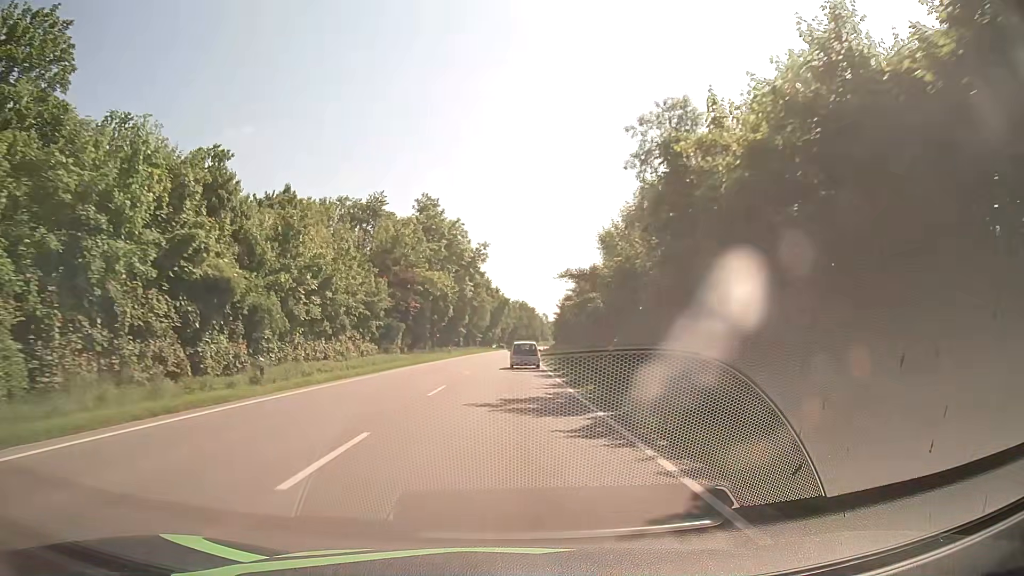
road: primary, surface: asphalt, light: Day
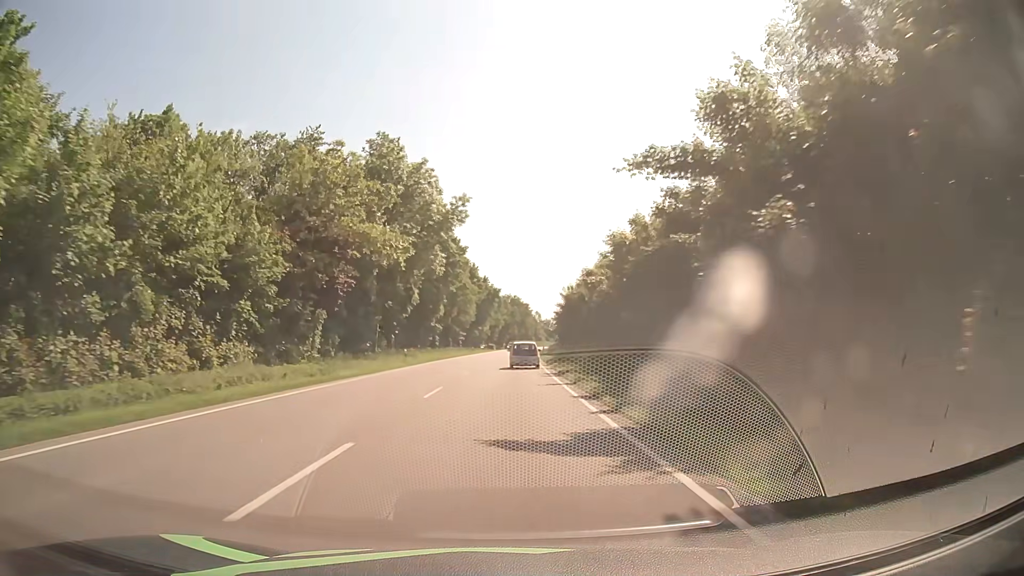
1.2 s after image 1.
(+0.2, +24.7) m; +1°
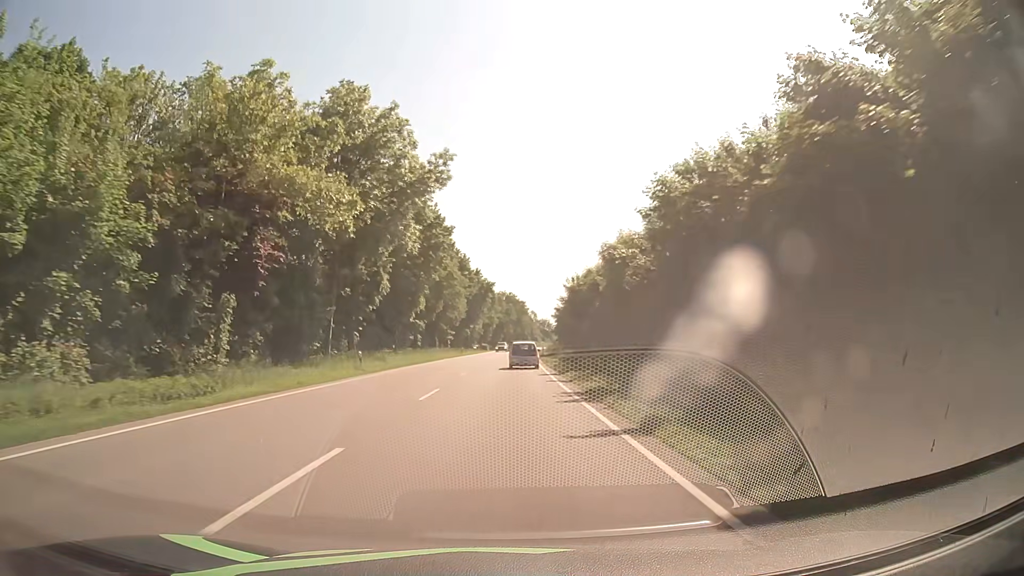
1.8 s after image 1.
(0.0, +12.3) m; 0°
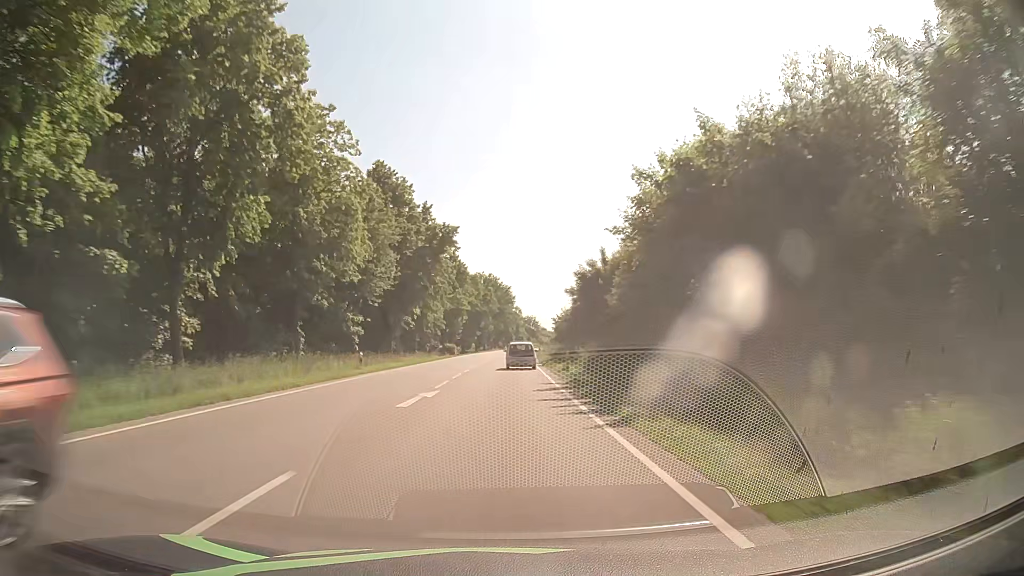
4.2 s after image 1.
(+0.6, +49.1) m; +2°
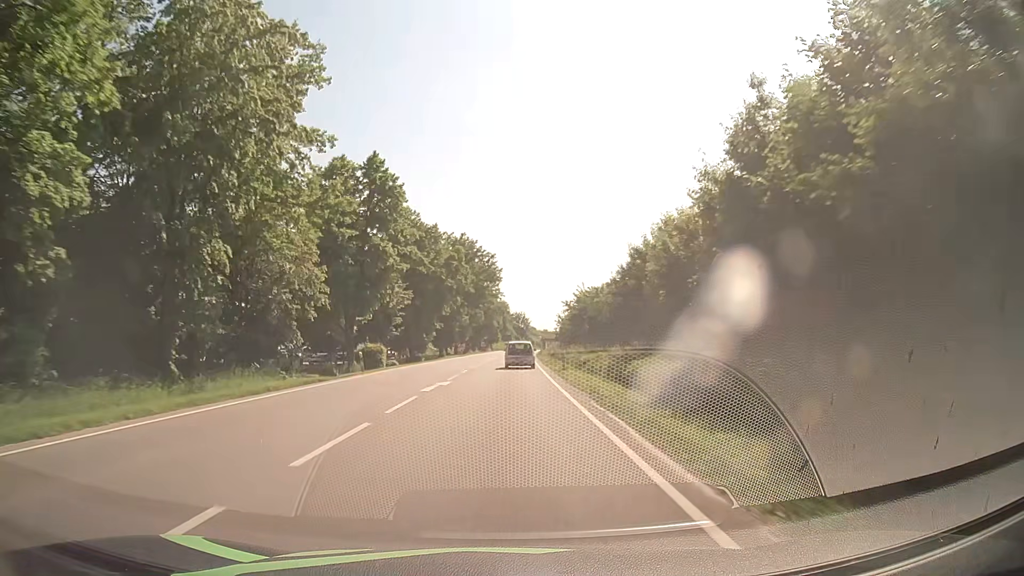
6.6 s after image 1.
(+0.5, +48.8) m; +1°
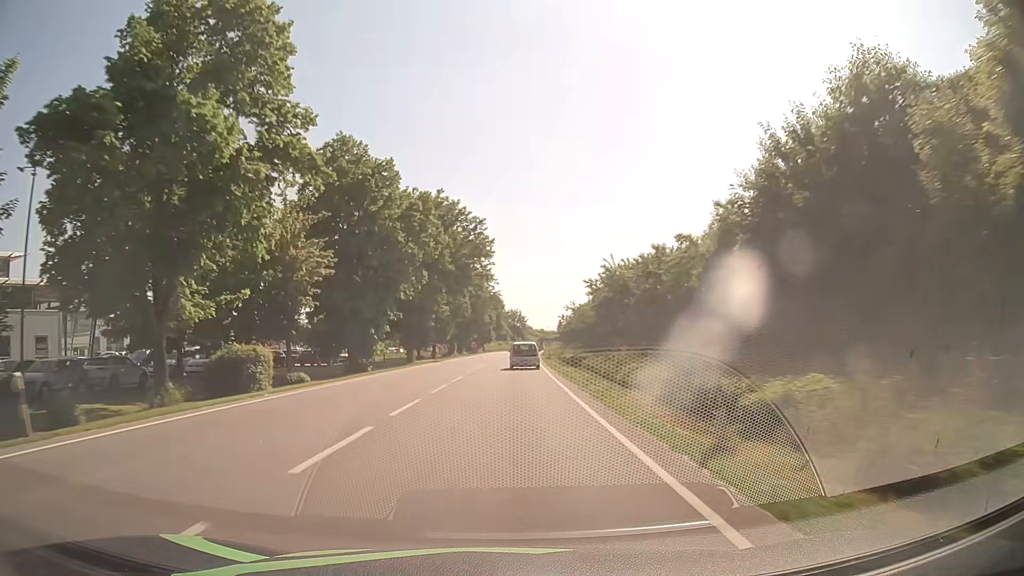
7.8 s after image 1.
(0.0, +24.3) m; 0°
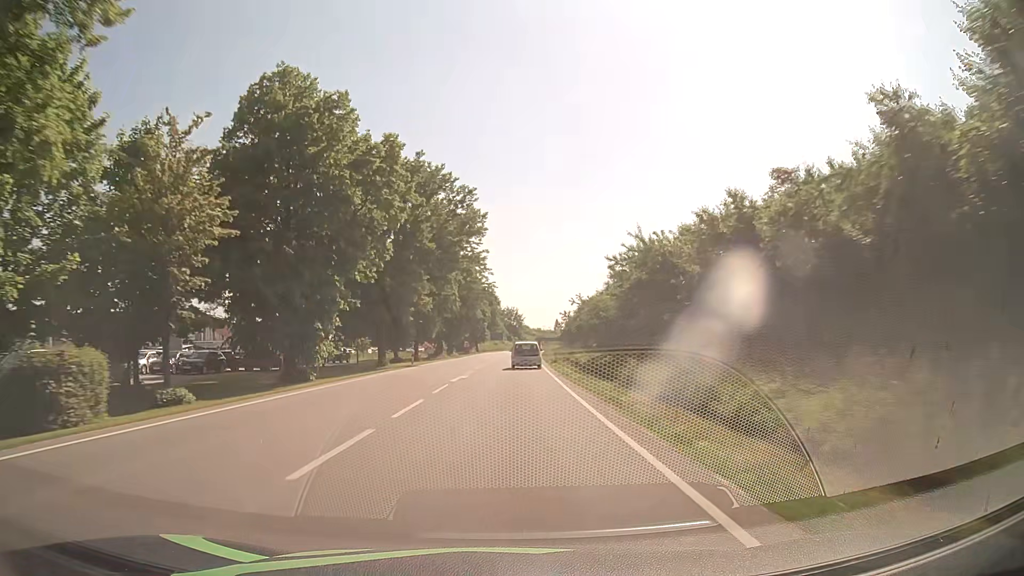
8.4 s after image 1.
(0.0, +12.1) m; 0°
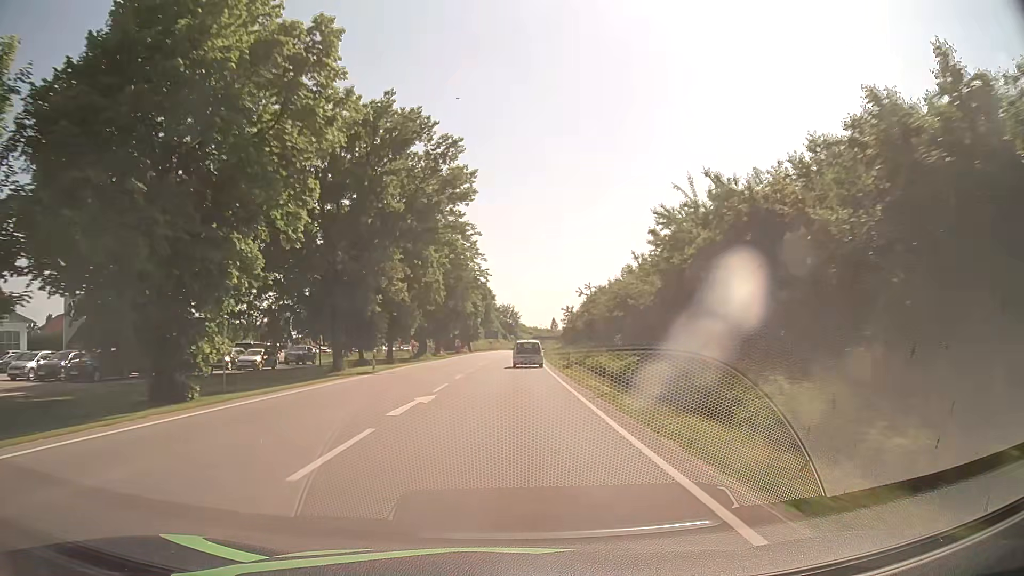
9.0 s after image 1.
(0.0, +12.1) m; +1°
(0, +10) (0, +20) (0, +30) (0, +40) (+1, +50) (+1, +60) (+1, +70) (+2, +80) (+2, +90) (+3, +100) m
